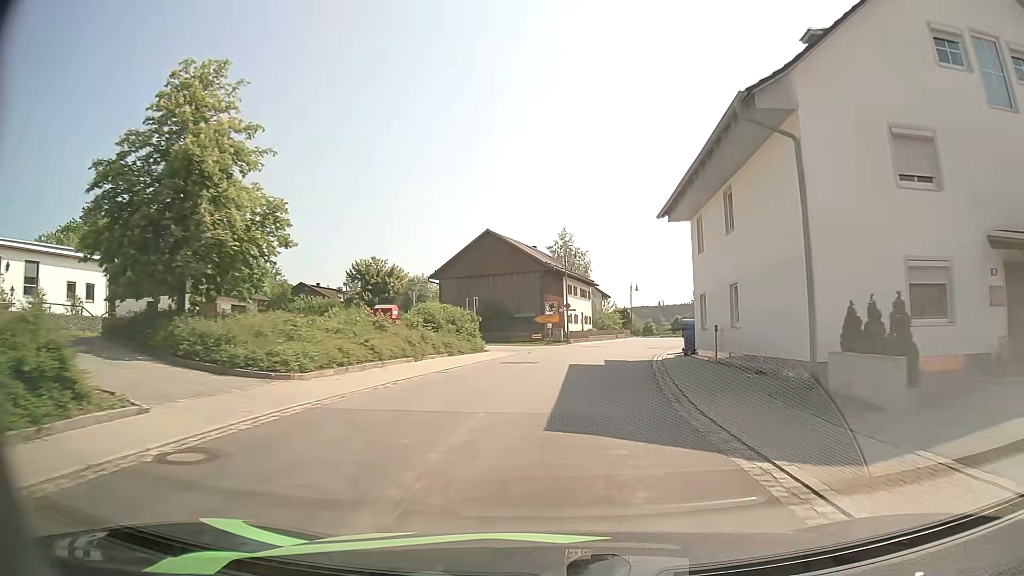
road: secondary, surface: asphalt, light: Day
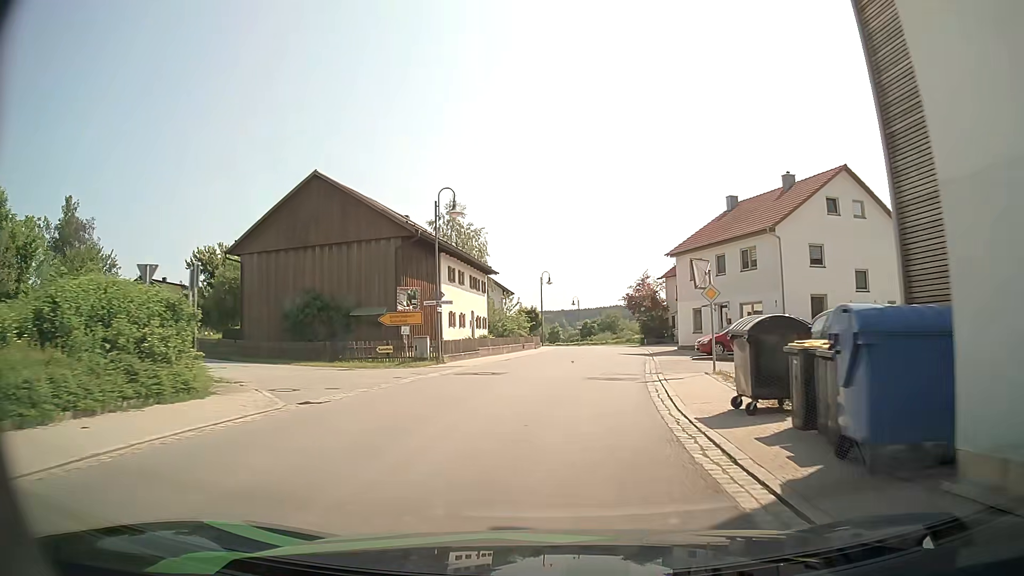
(+1.6, +21.2) m; +8°
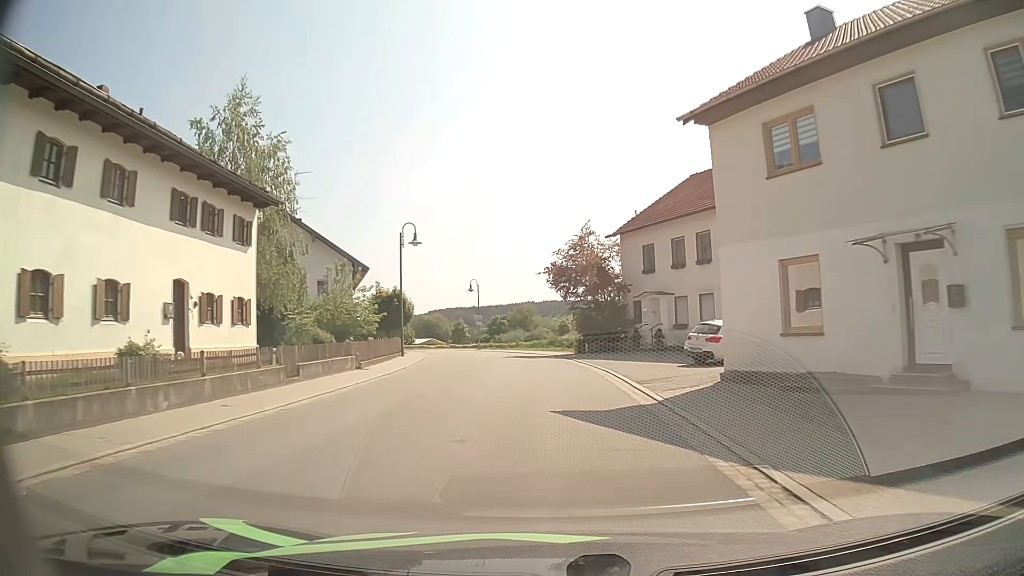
(+2.6, +28.1) m; +8°
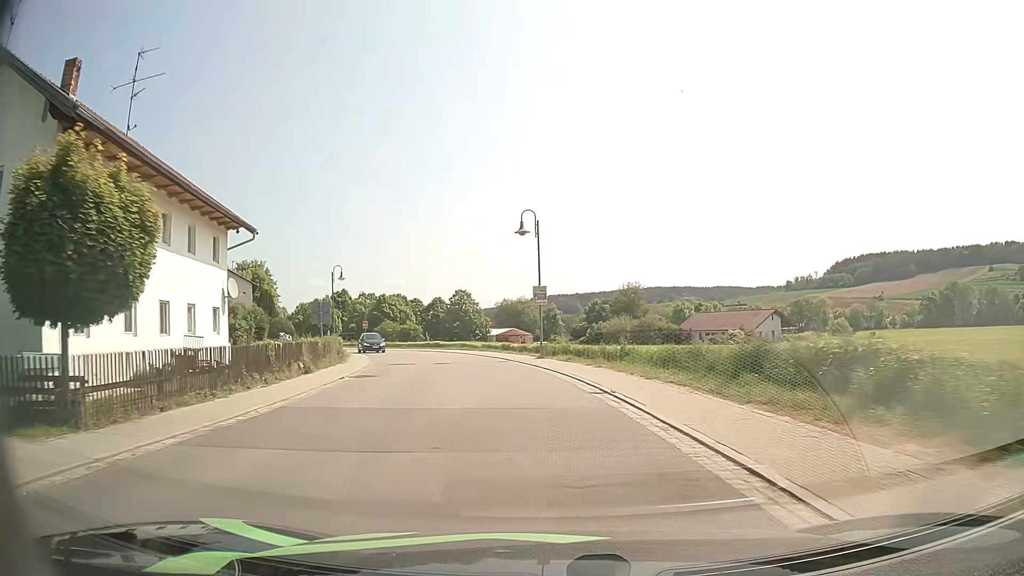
(-1.4, +36.1) m; -9°
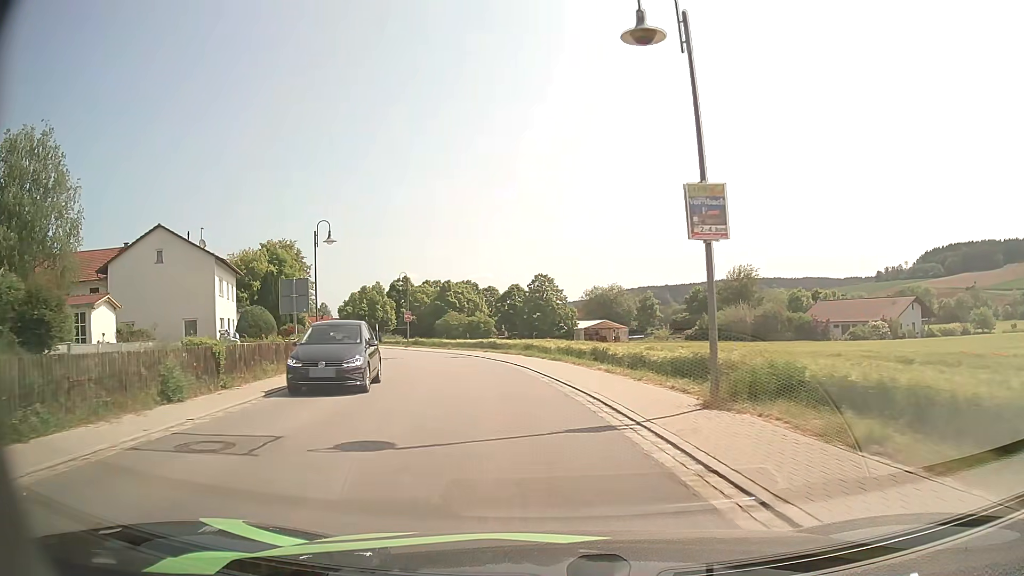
(-1.3, +21.5) m; -7°
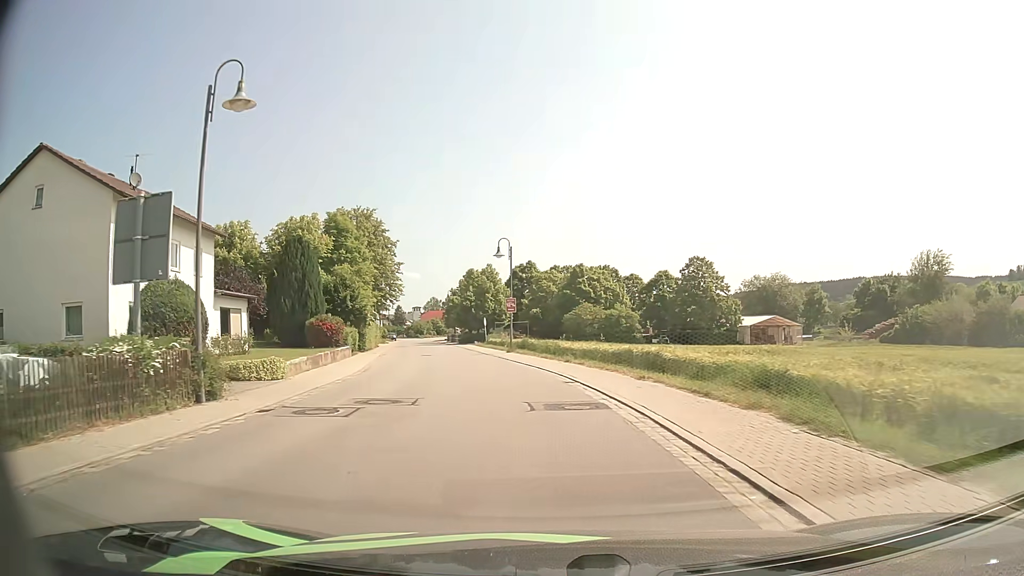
(-2.3, +22.2) m; -12°
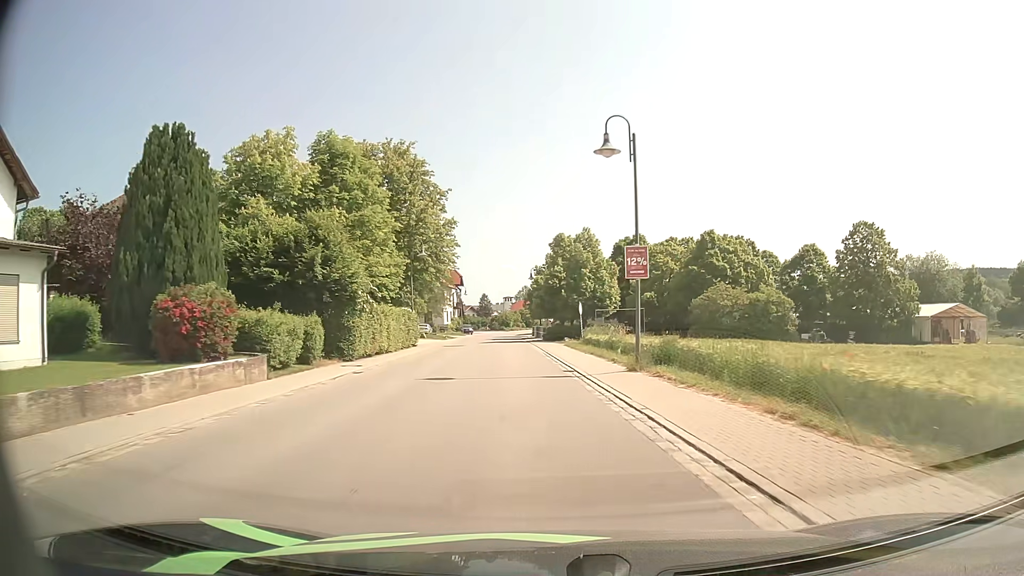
(-2.0, +23.4) m; -8°
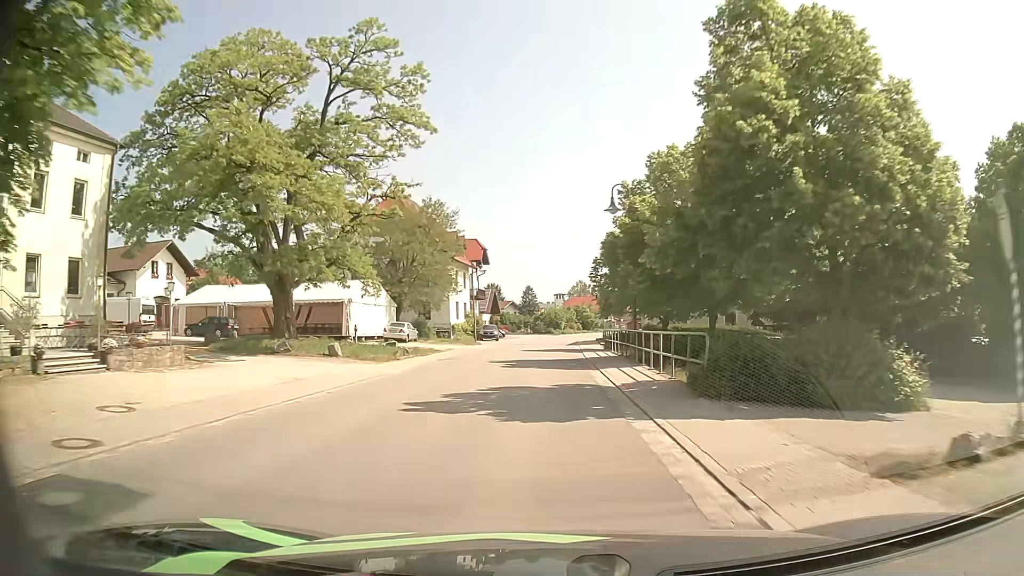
(-2.2, +41.7) m; -4°
(0, +10) (0, +20) (0, +30) (0, +40) (0, +50) (+1, +60) (+1, +70) (+3, +80) (+4, +90) (+6, +100) m
